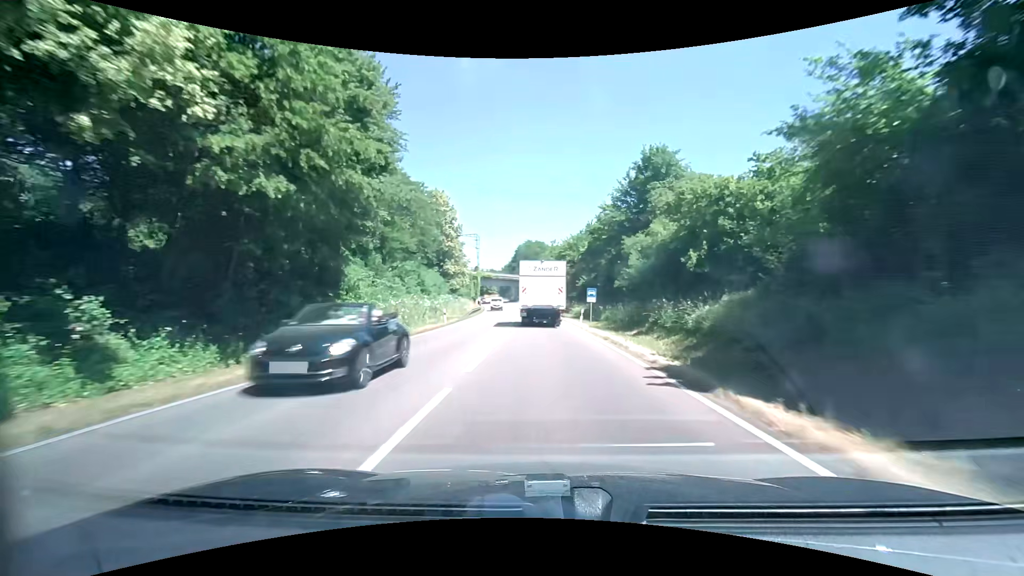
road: primary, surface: asphalt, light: Day
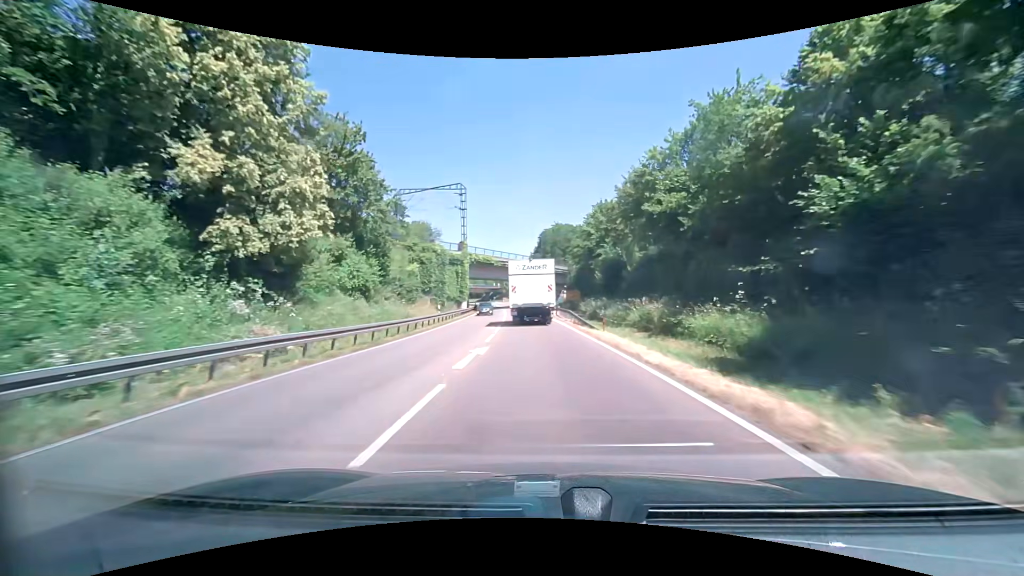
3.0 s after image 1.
(-1.6, +54.9) m; -4°
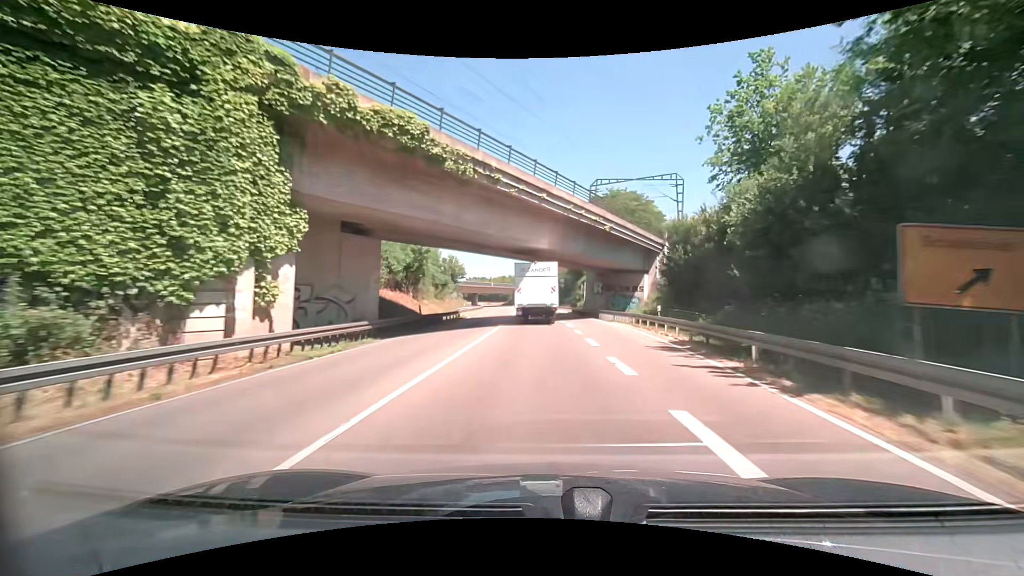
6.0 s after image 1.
(-1.7, +54.3) m; -4°
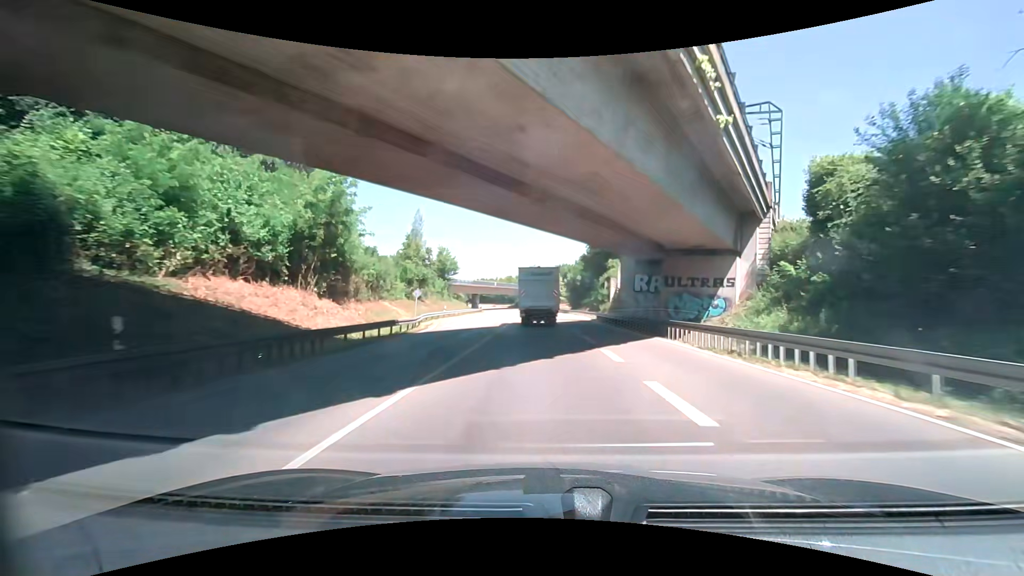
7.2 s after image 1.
(-0.2, +21.9) m; -1°
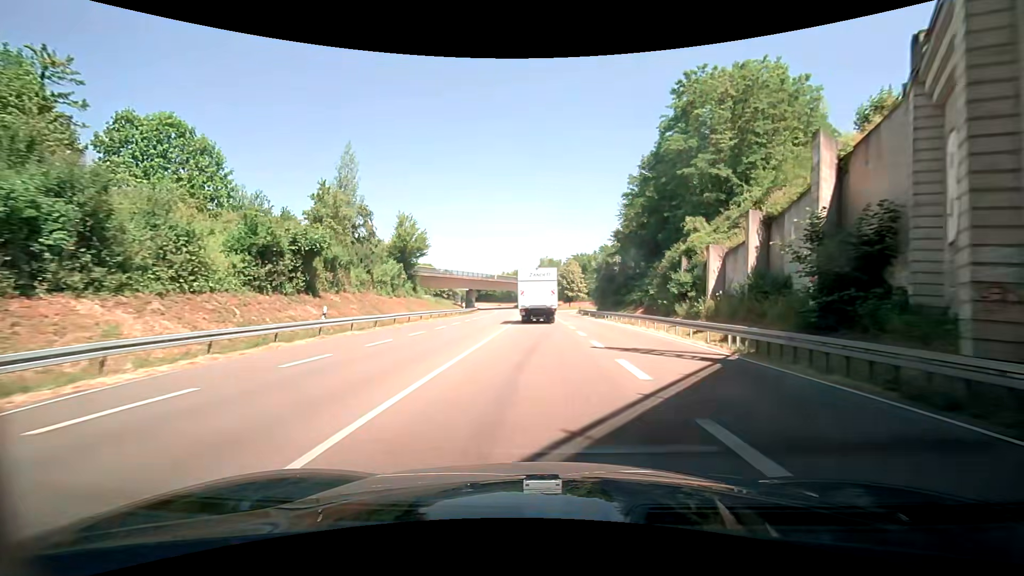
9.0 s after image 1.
(-0.5, +33.5) m; -2°
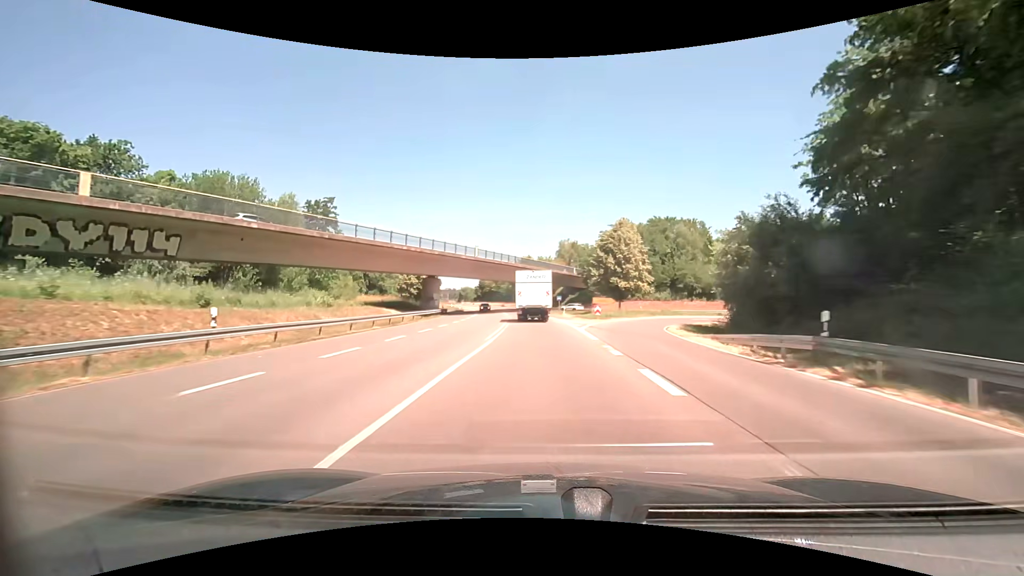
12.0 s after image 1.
(-0.5, +56.6) m; -2°
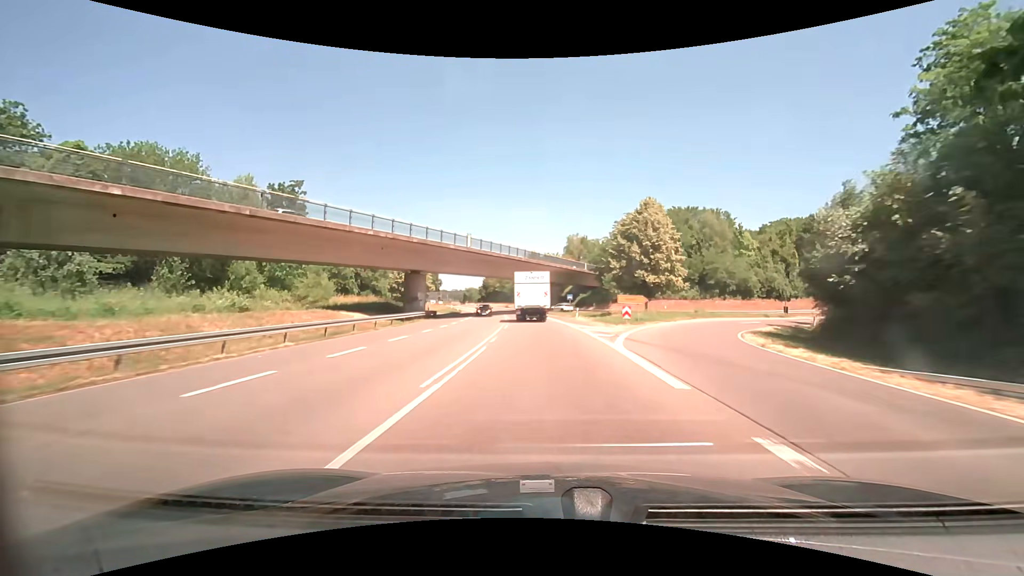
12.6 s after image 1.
(-0.1, +11.4) m; -1°
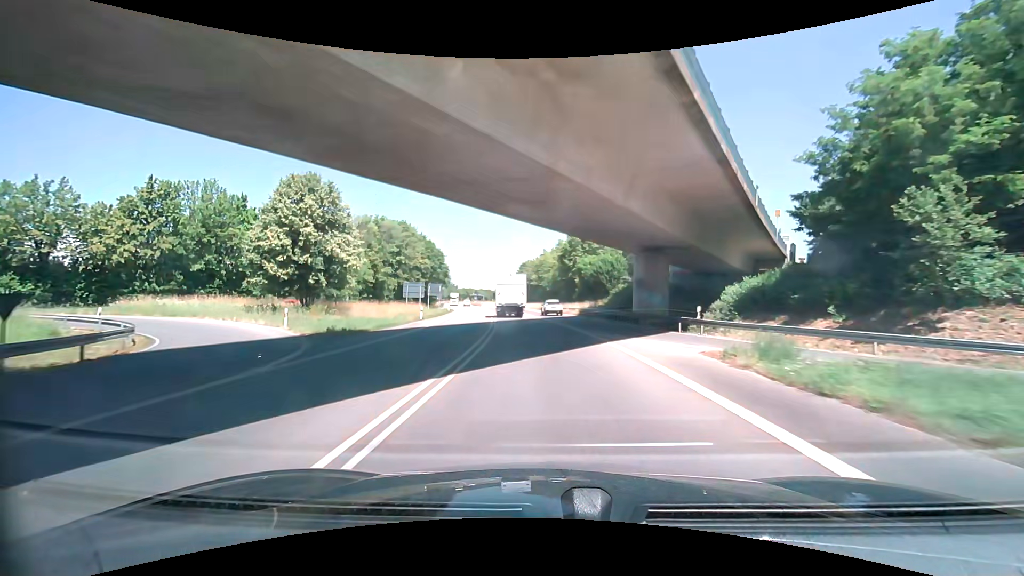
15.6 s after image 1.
(-2.5, +57.8) m; -6°
(0, +10) (0, +20) (-1, +30) (-2, +40) (-3, +50) (-4, +60) (-5, +70) (-7, +80) (-8, +90) (-9, +99) m
